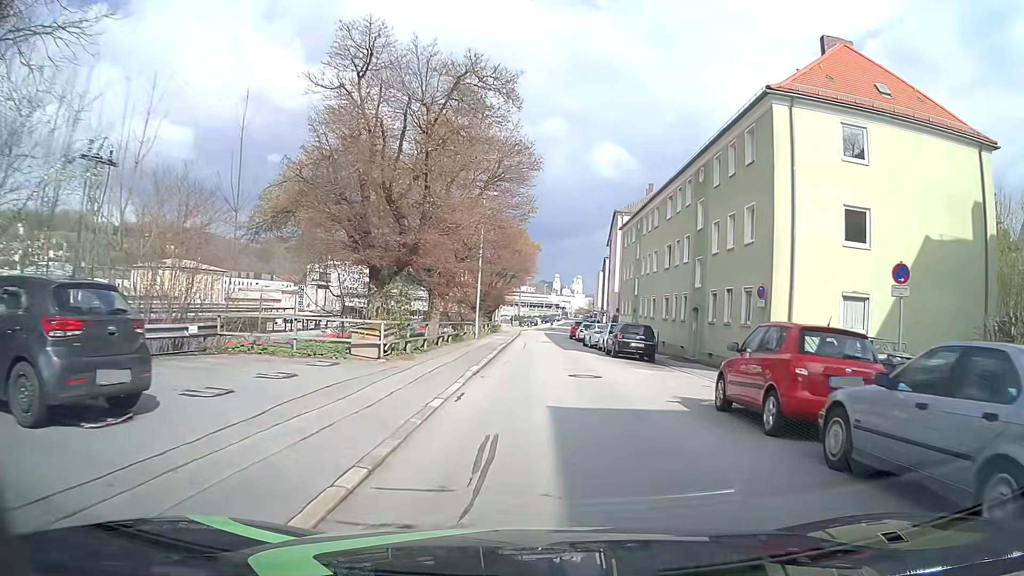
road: residential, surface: asphalt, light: Day
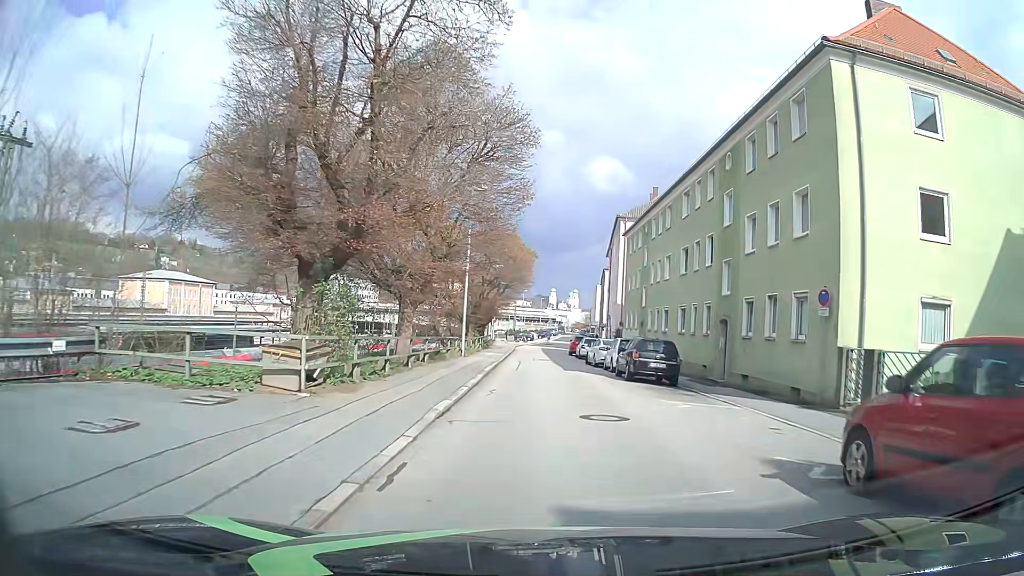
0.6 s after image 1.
(0.0, +5.1) m; +1°
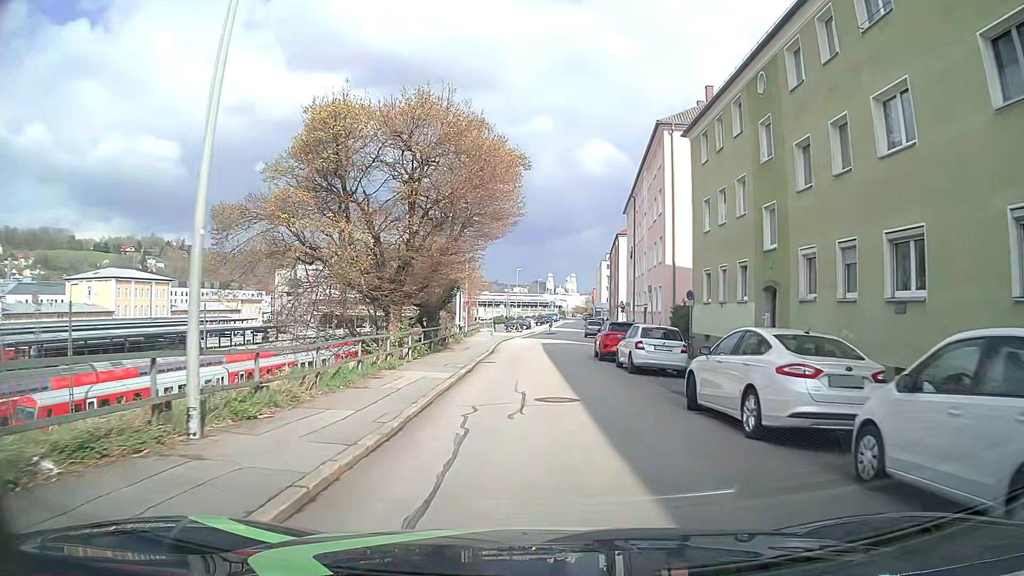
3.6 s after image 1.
(0.0, +24.9) m; 0°
(0, +10) (0, +20) (0, +30) (0, +40) (+1, +50) (+2, +60) (+3, +70) (+4, +80) (+4, +90) (+4, +100) m
